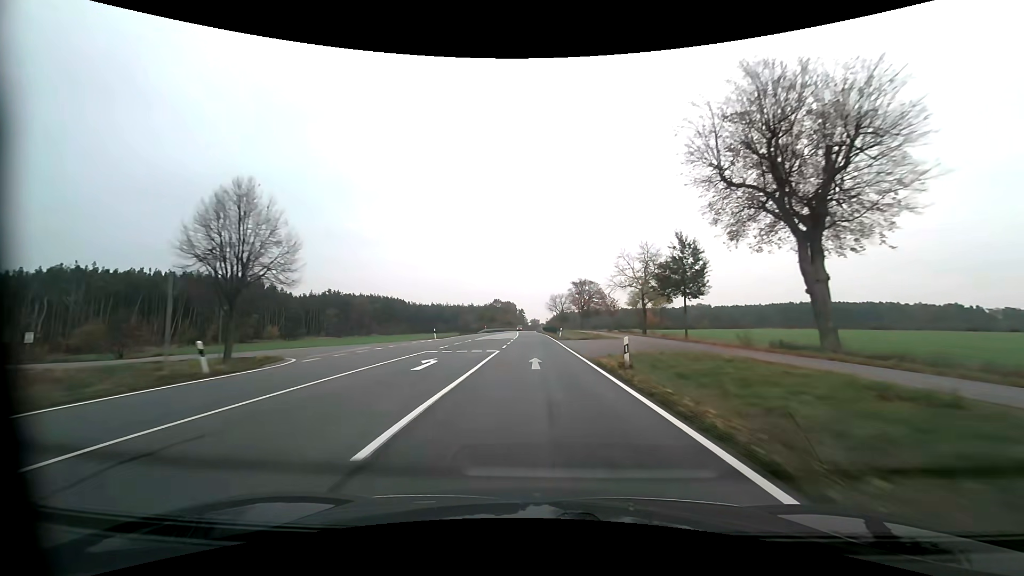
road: primary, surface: asphalt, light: Day
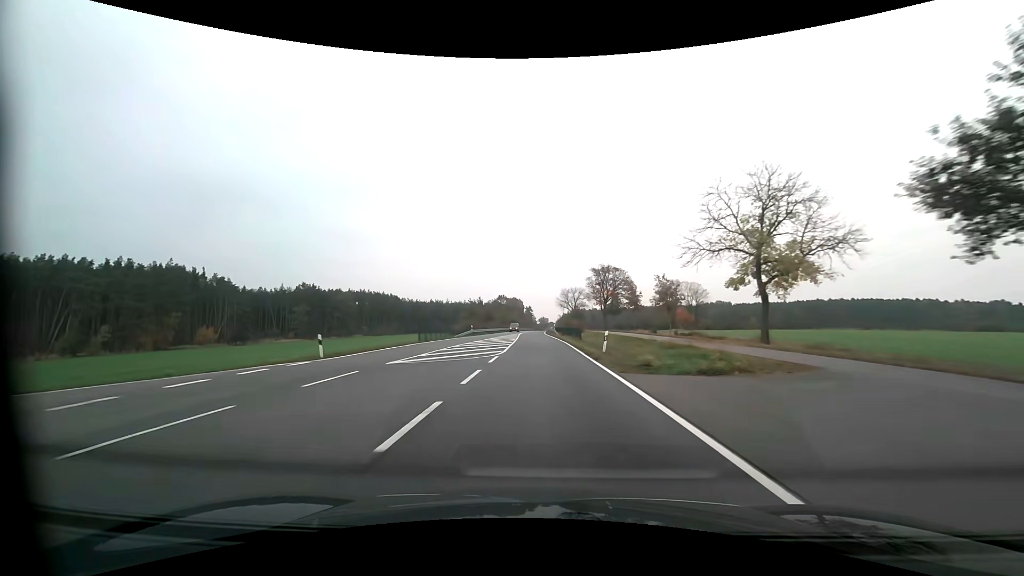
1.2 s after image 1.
(-0.2, +29.0) m; -1°
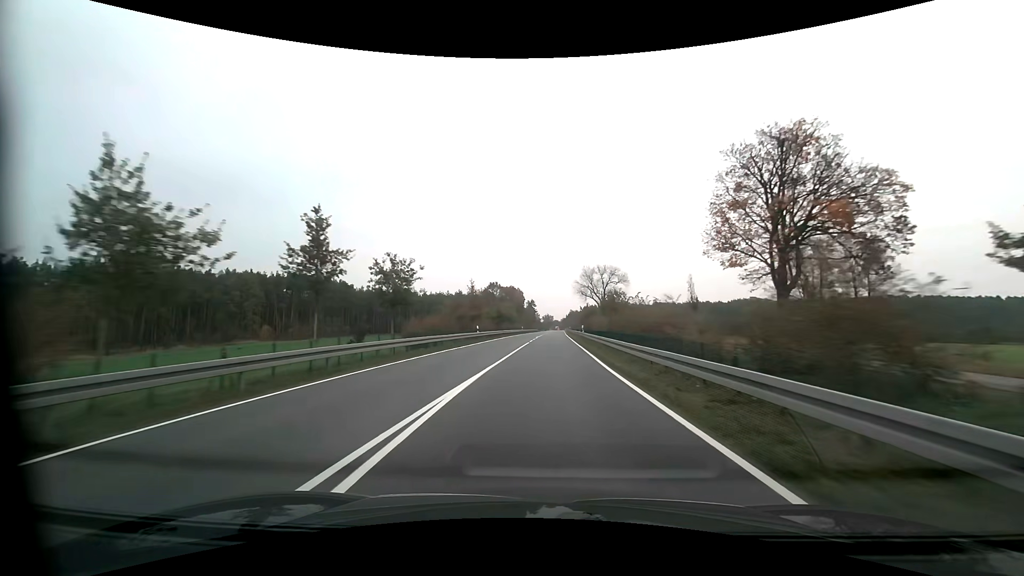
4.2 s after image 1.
(-0.8, +71.6) m; 0°
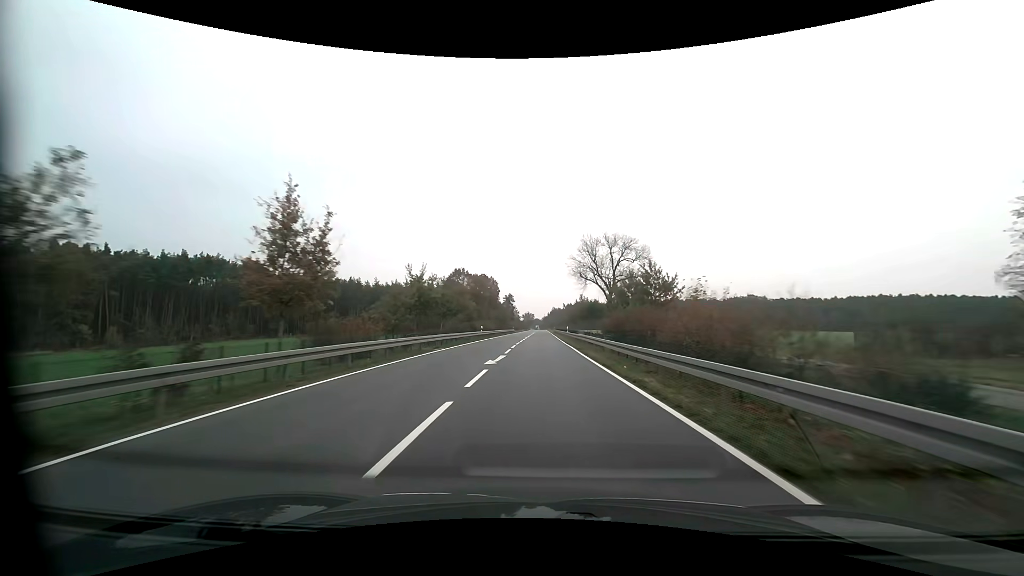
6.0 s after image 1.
(+0.9, +42.6) m; +2°
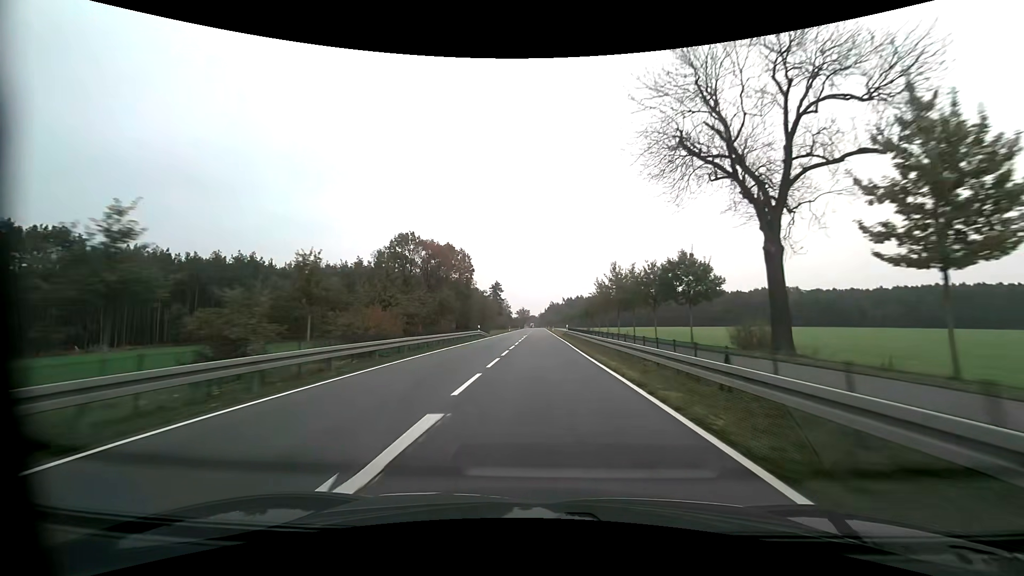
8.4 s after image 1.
(+0.2, +57.7) m; 0°
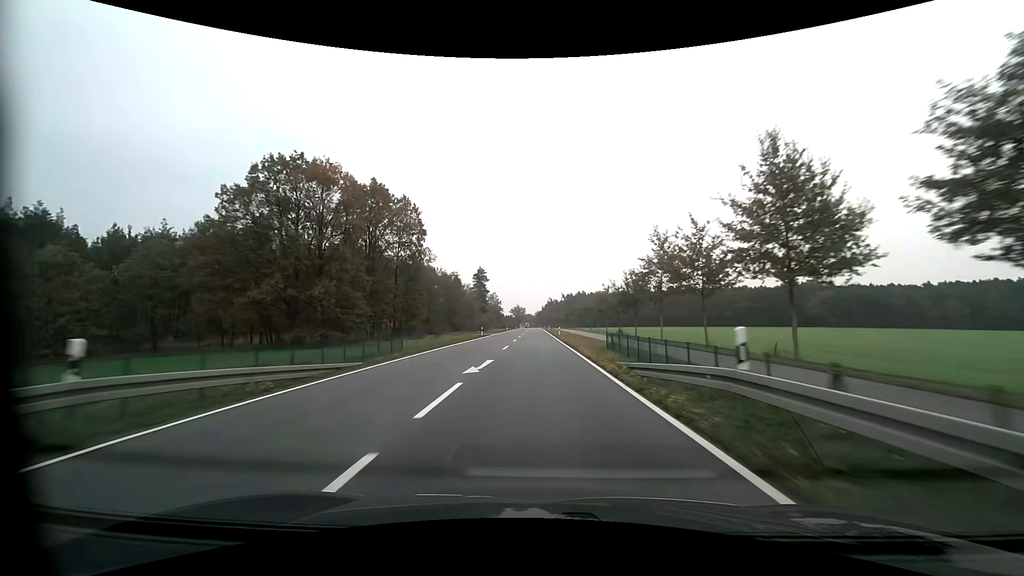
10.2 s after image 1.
(+0.3, +44.3) m; 0°
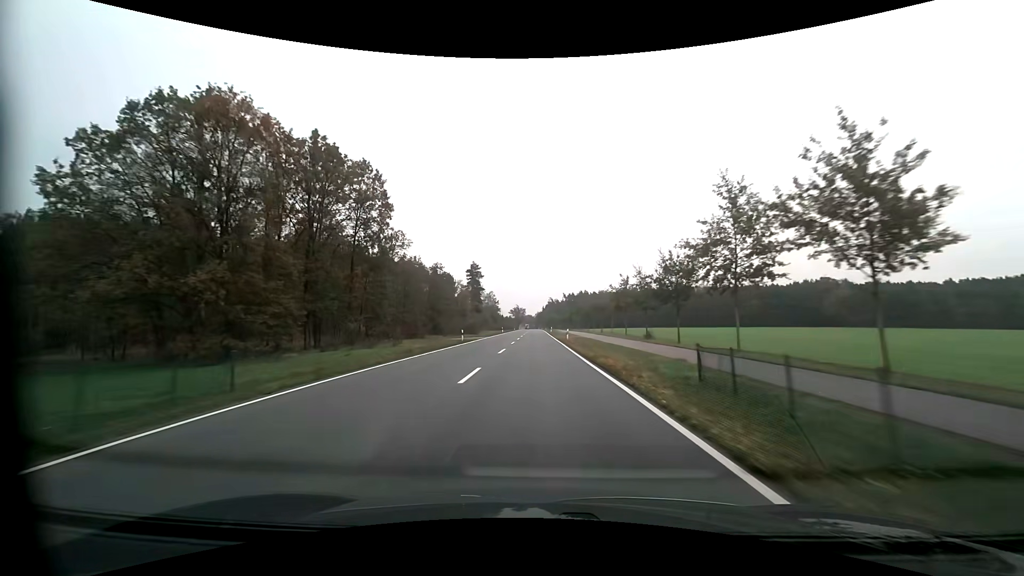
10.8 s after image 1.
(0.0, +15.0) m; 0°
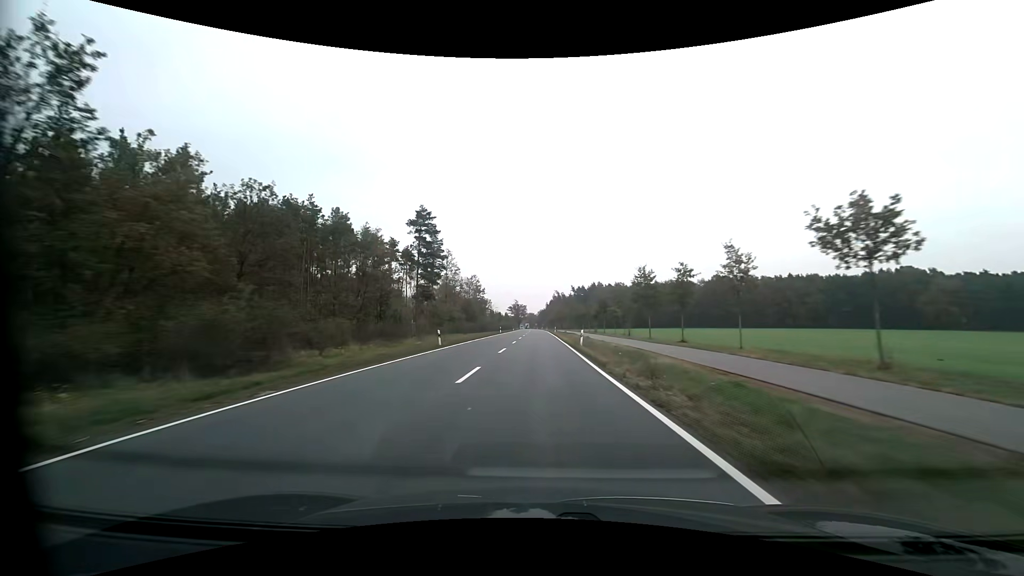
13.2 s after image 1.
(0.0, +60.5) m; 0°
(0, +10) (0, +20) (0, +30) (0, +40) (0, +50) (0, +60) (0, +70) (0, +80) (0, +90) (0, +100) m
